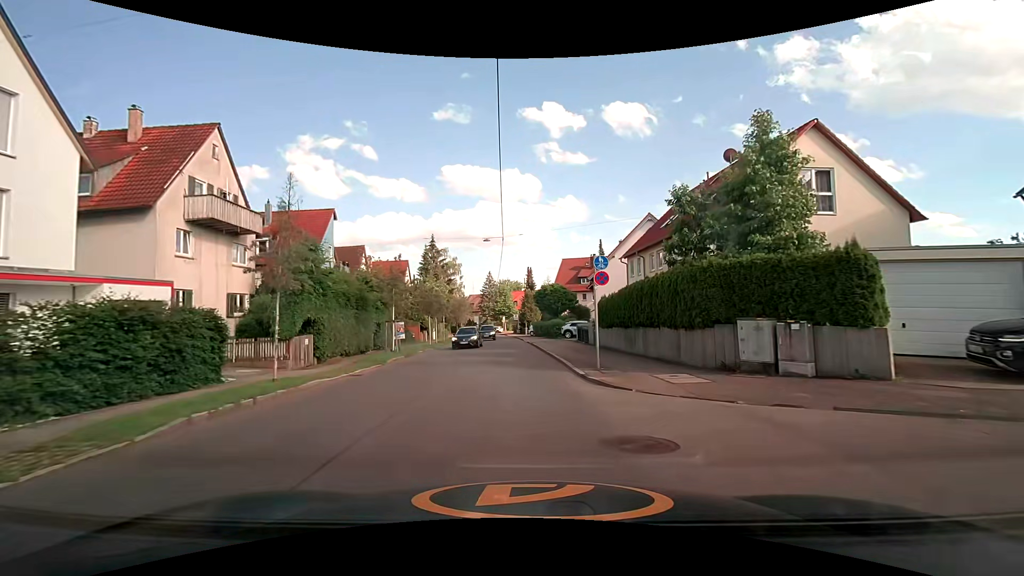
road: tertiary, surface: asphalt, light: Day
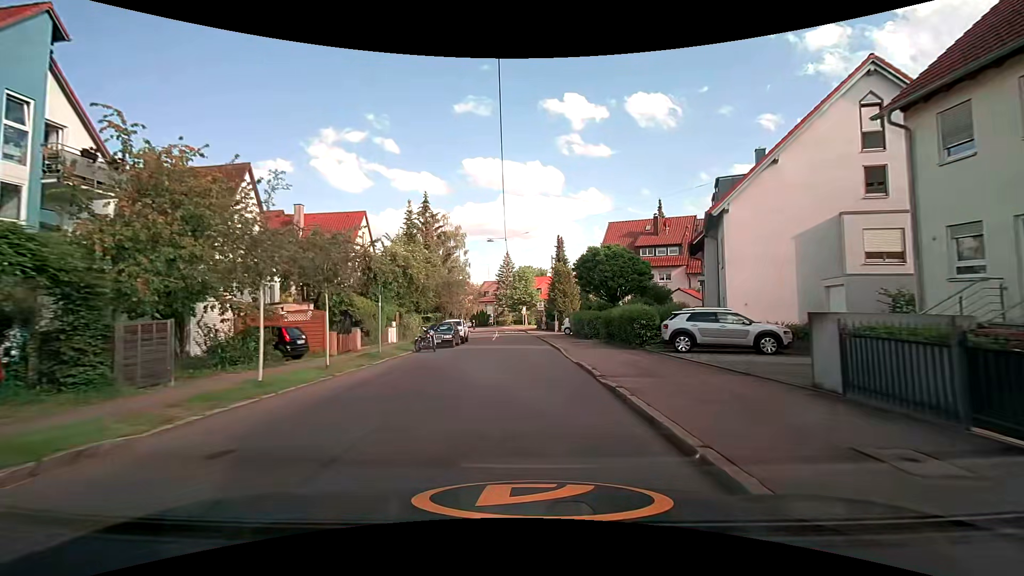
(-0.9, +27.6) m; -3°
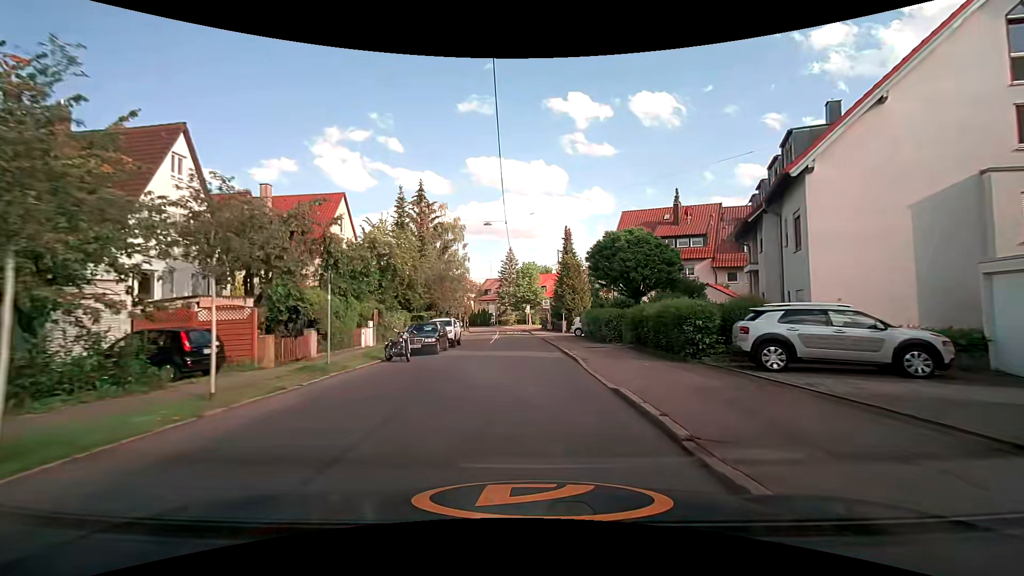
(0.0, +6.0) m; -1°
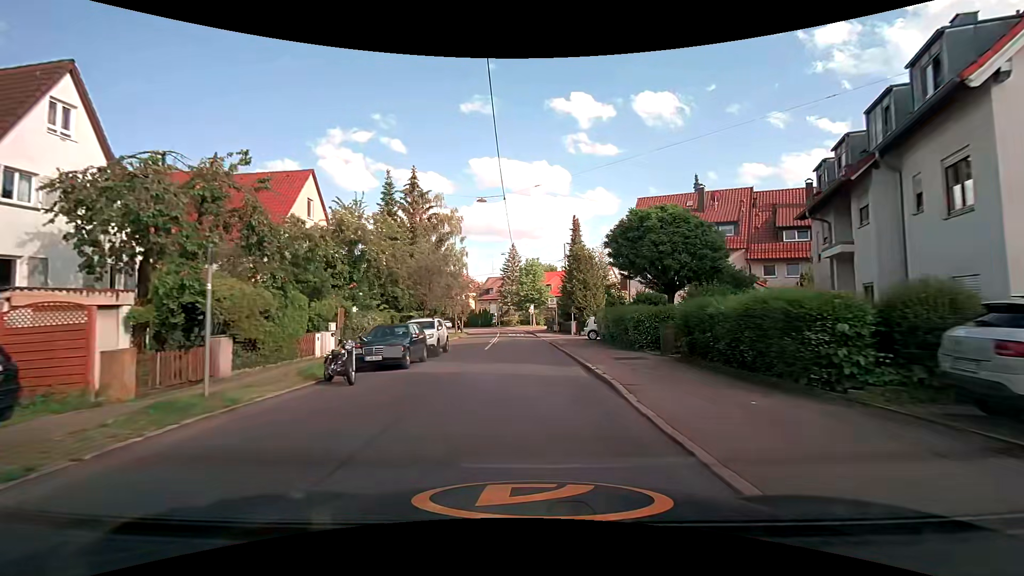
(0.0, +6.1) m; -1°
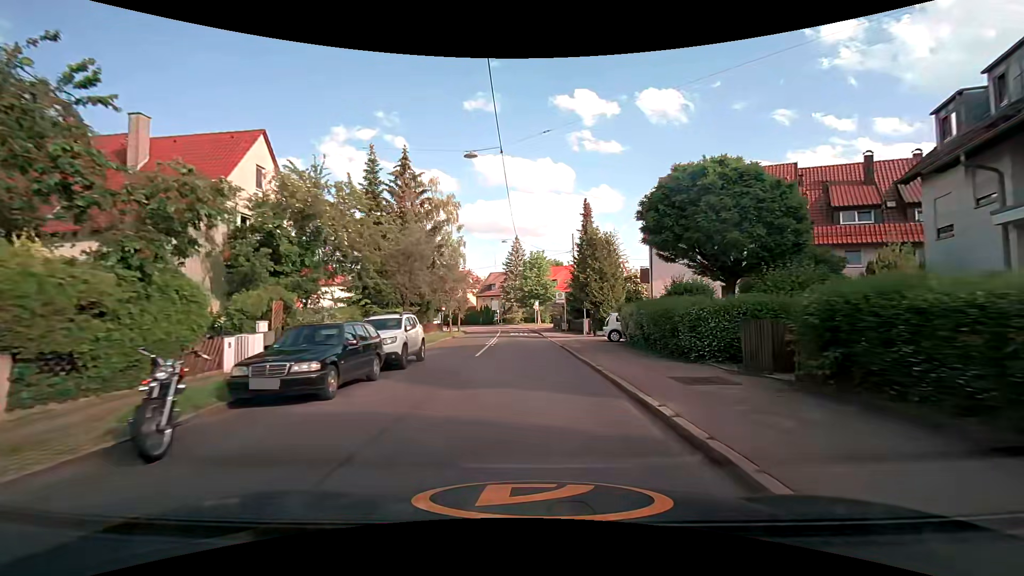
(0.0, +6.3) m; 0°
